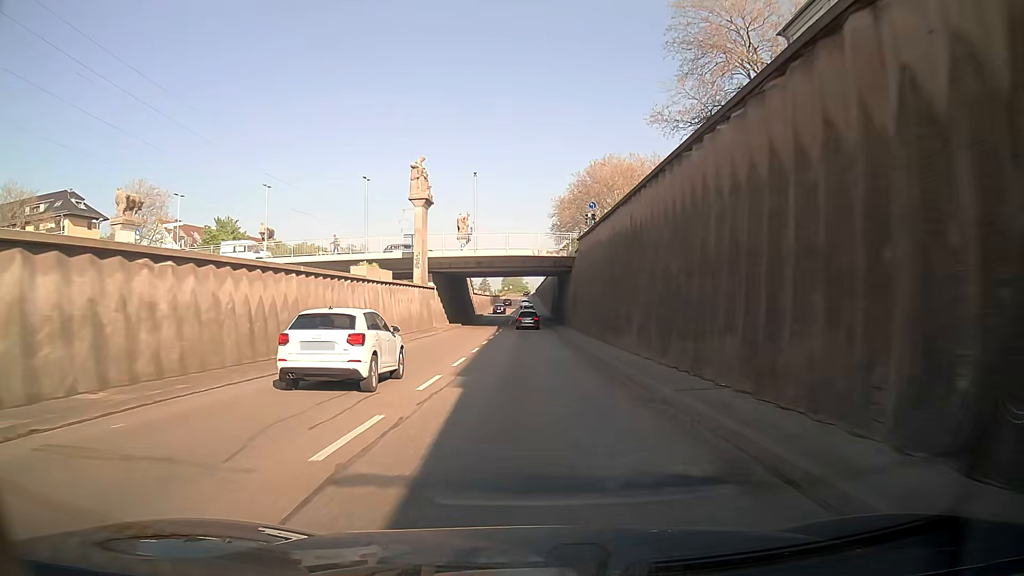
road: trunk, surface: asphalt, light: Day
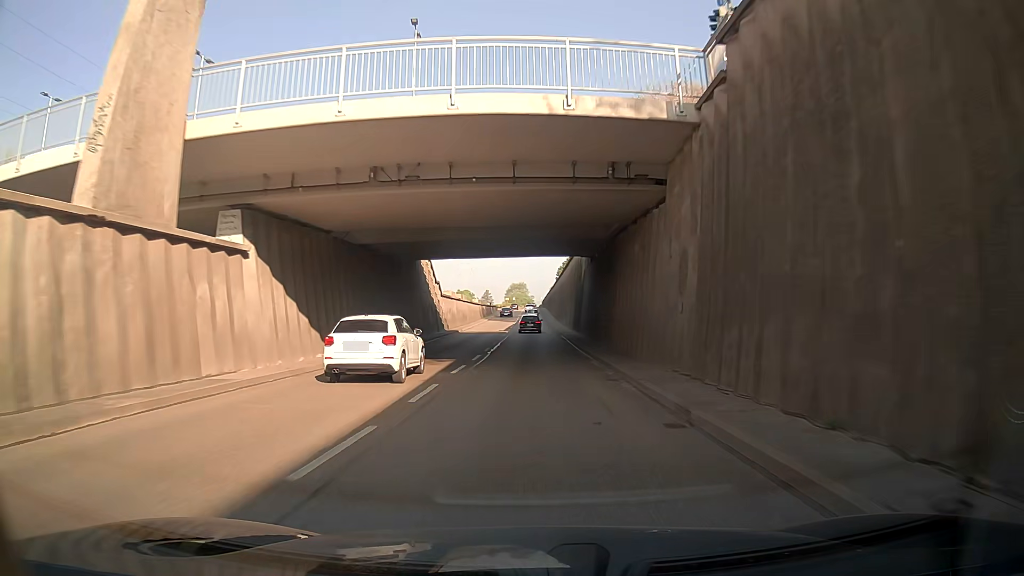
(-0.2, +37.4) m; -1°
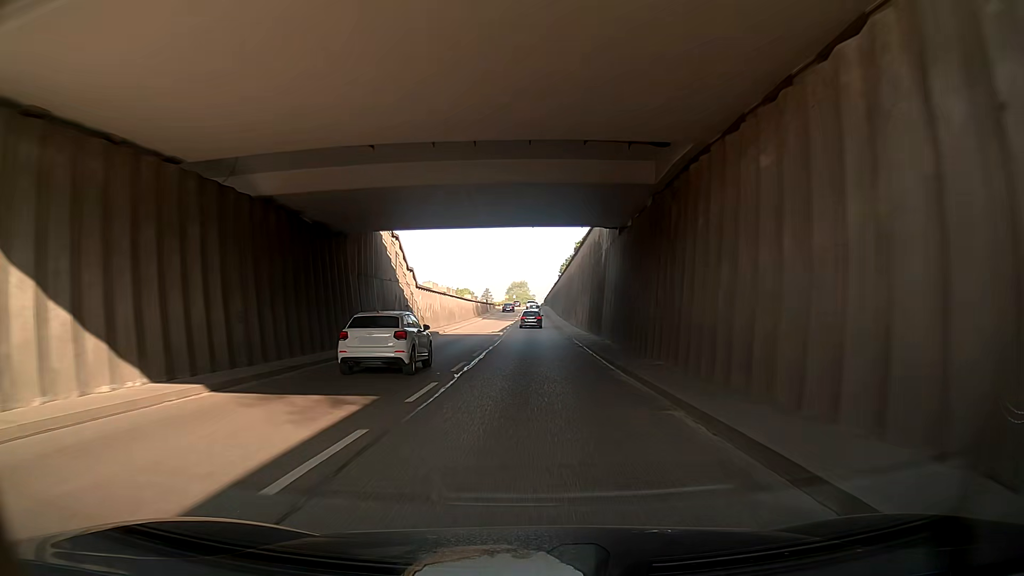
(0.0, +12.5) m; 0°
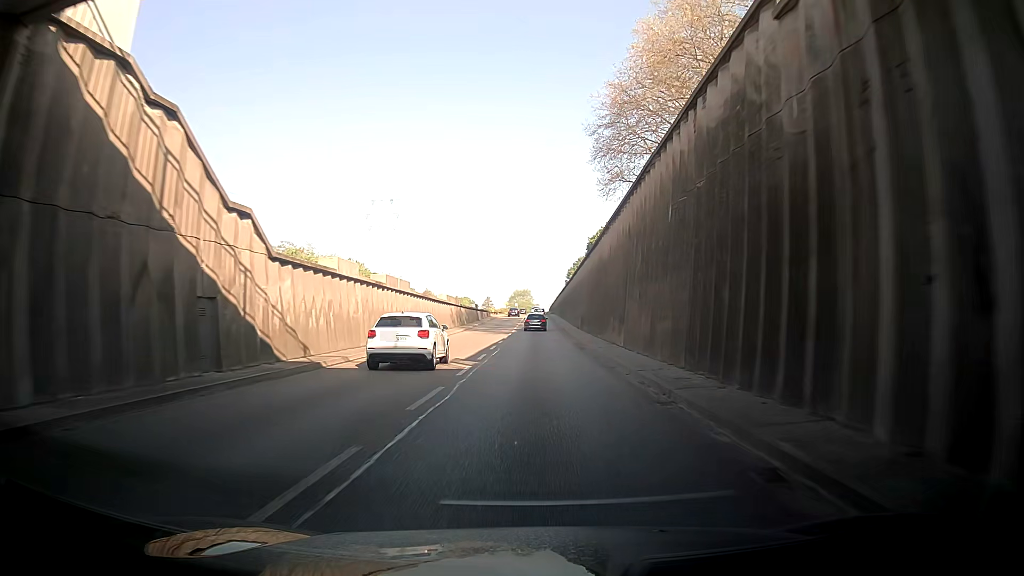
(-0.1, +25.1) m; -2°
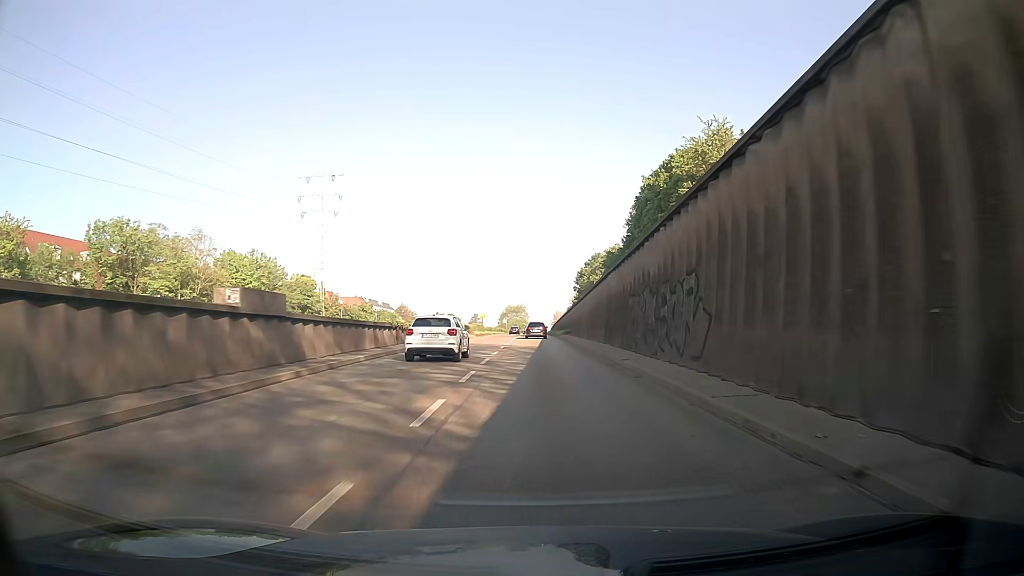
(+1.4, +62.4) m; +2°
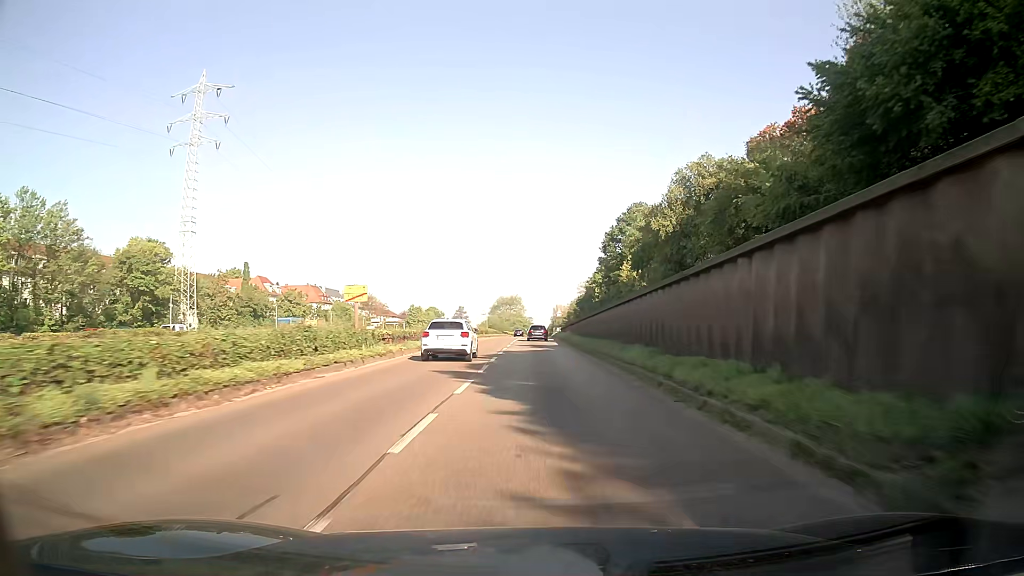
(-0.1, +61.7) m; 0°
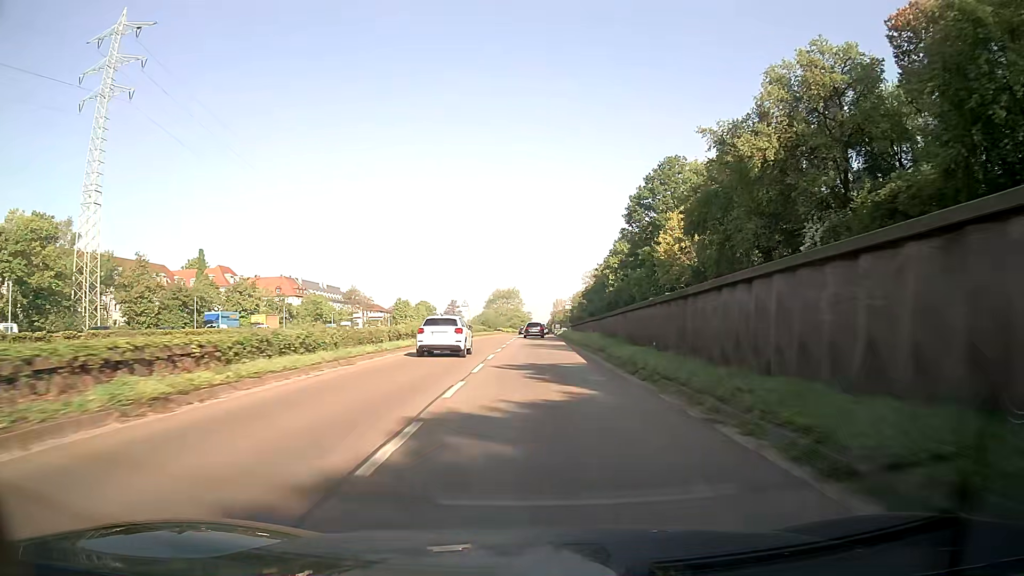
(0.0, +24.6) m; 0°
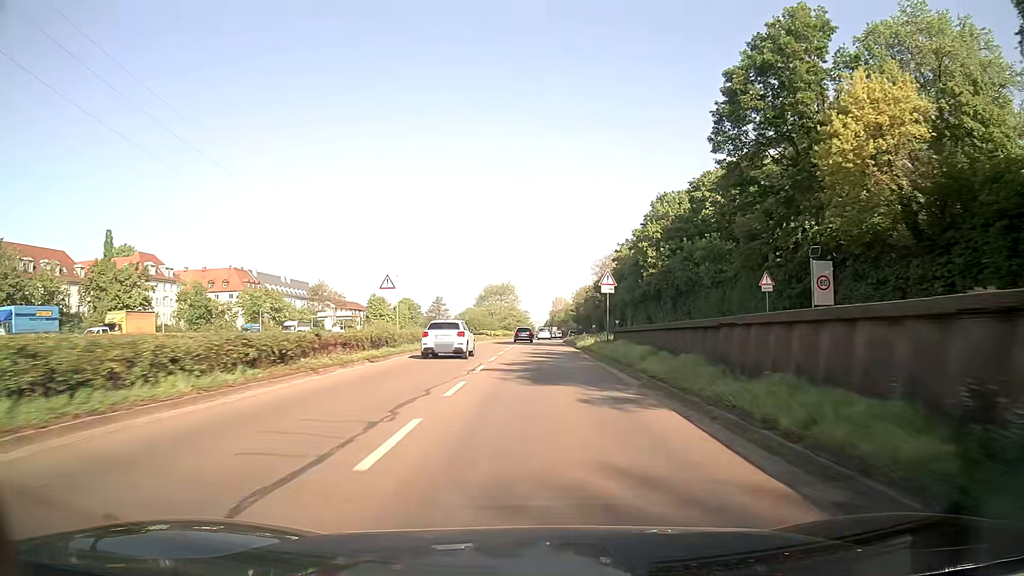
(0.0, +36.2) m; 0°
(0, +10) (0, +20) (0, +30) (0, +40) (0, +50) (+1, +60) (+1, +70) (+1, +80) (+2, +90) (+2, +100) m
